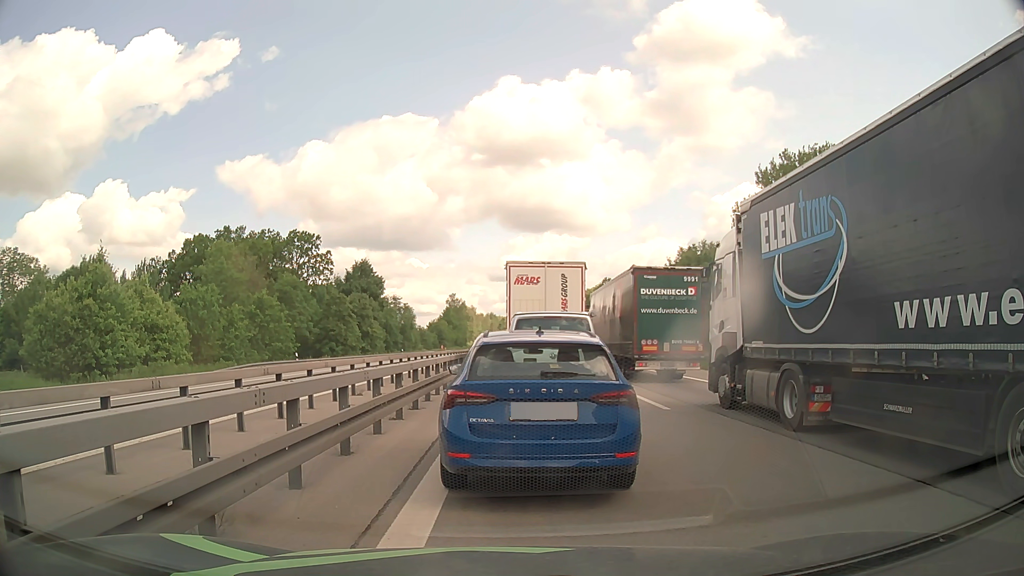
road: motorway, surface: asphalt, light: Day
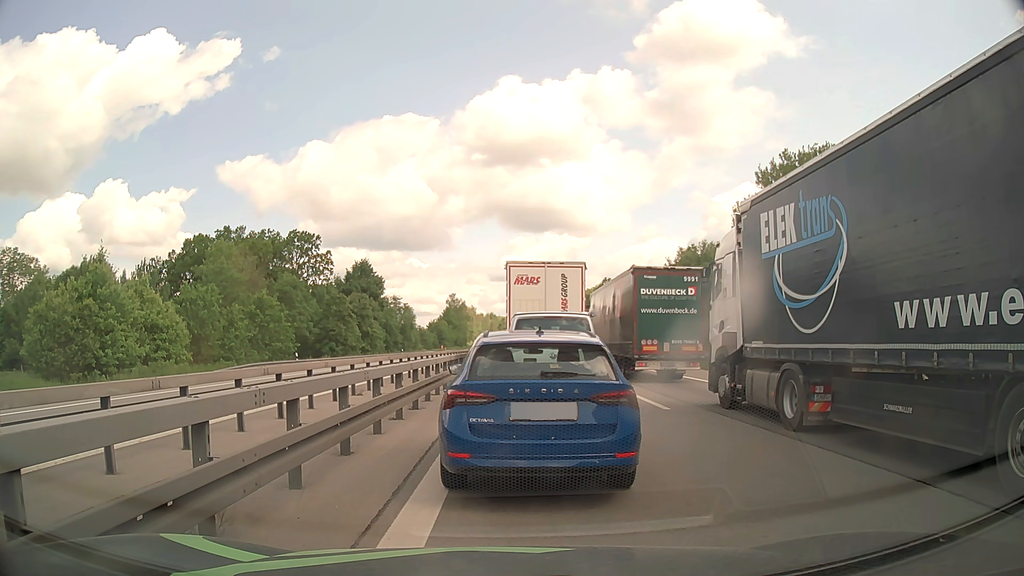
(0.0, 0.0) m; 0°
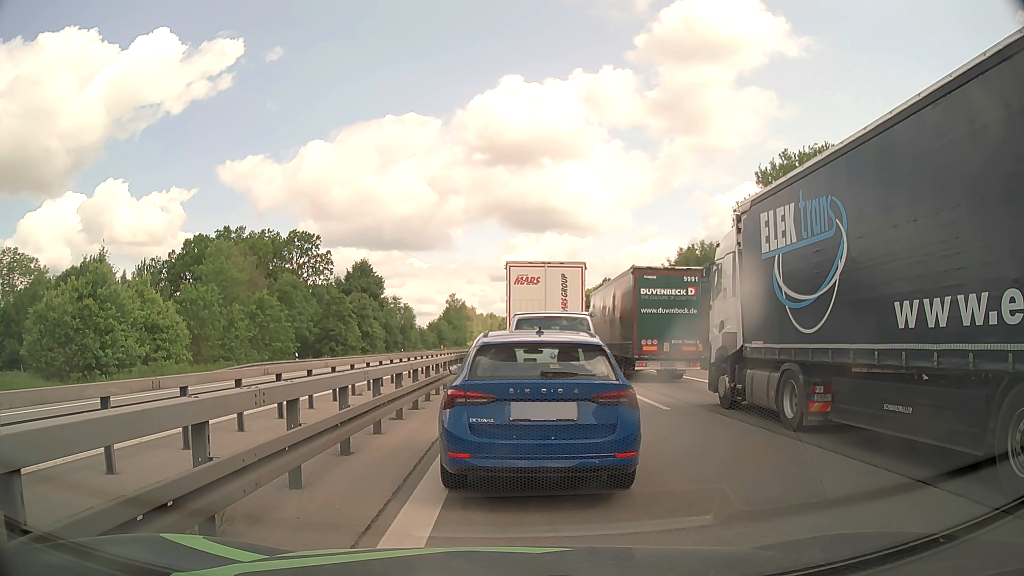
(0.0, 0.0) m; 0°
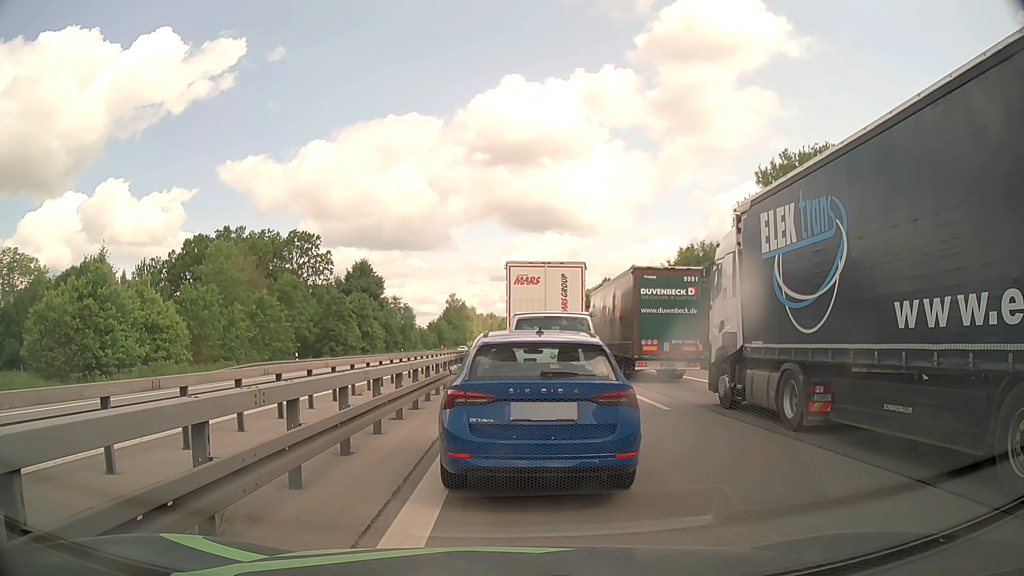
(0.0, 0.0) m; 0°
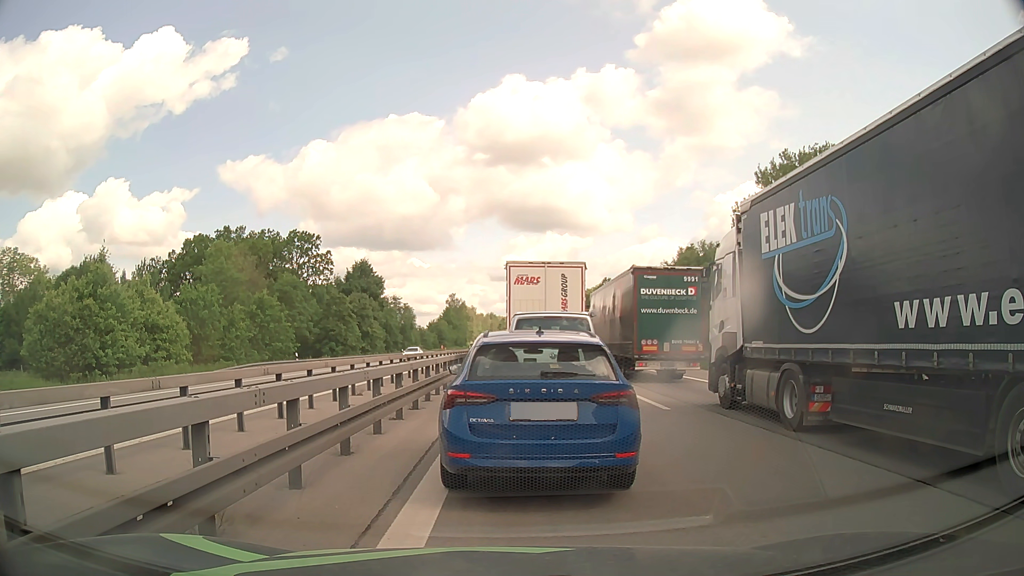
(0.0, 0.0) m; 0°
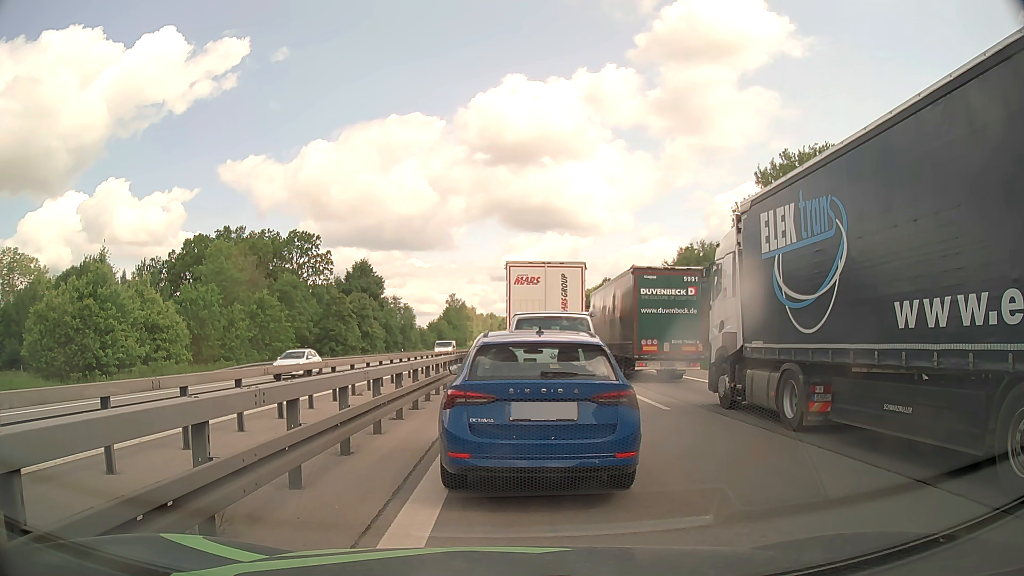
(0.0, 0.0) m; 0°
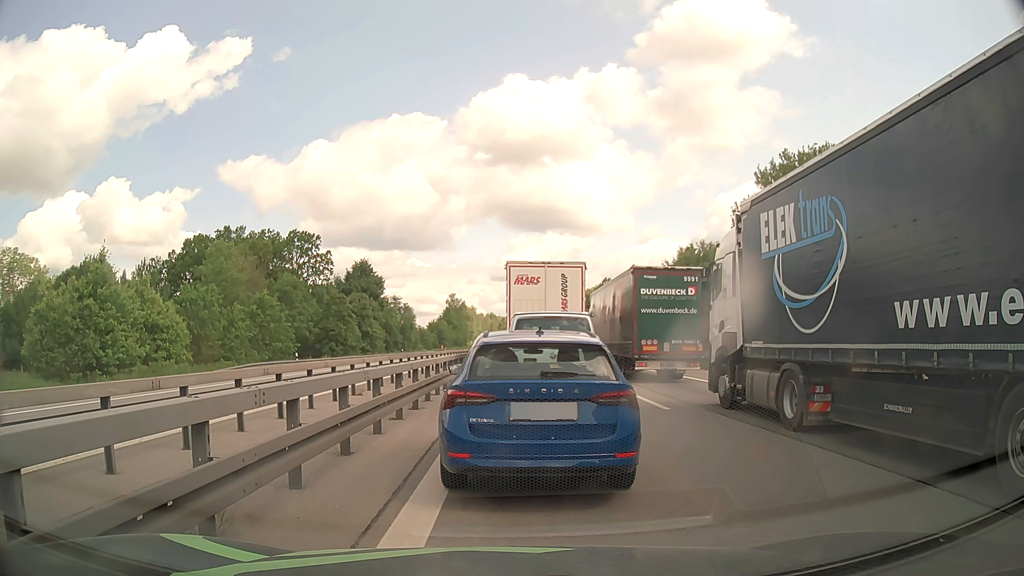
(0.0, 0.0) m; 0°
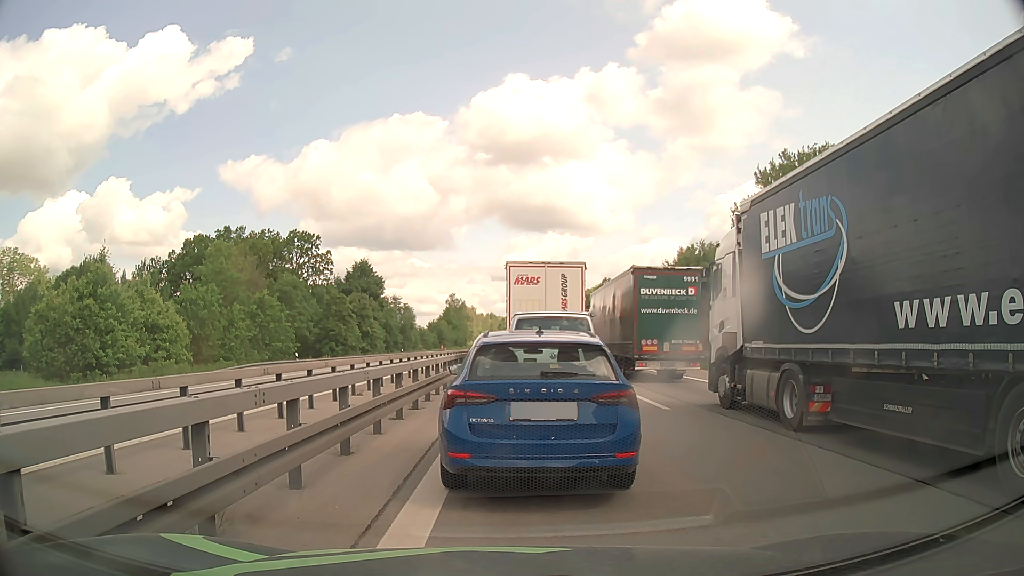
(0.0, 0.0) m; 0°
